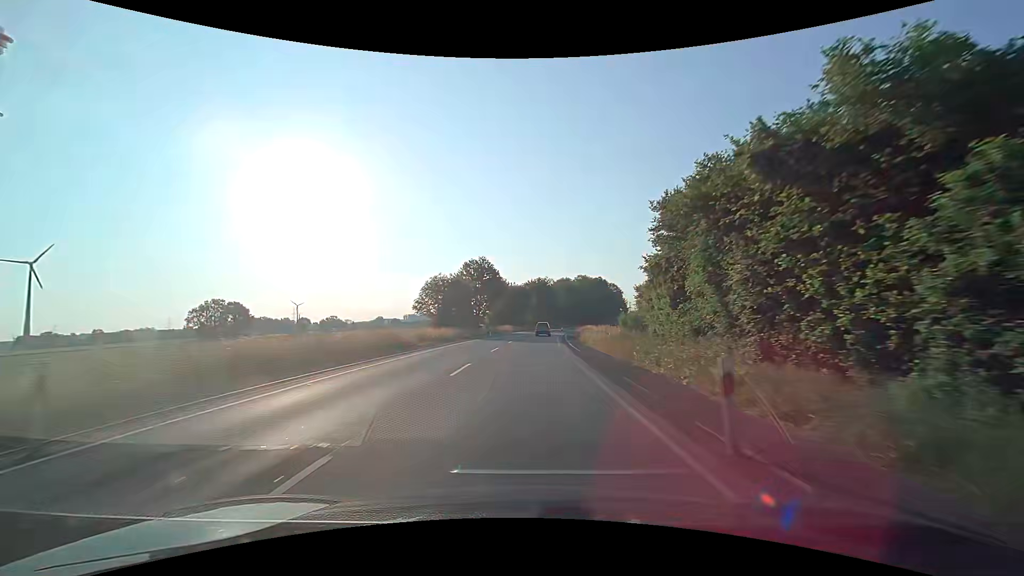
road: secondary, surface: asphalt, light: Day
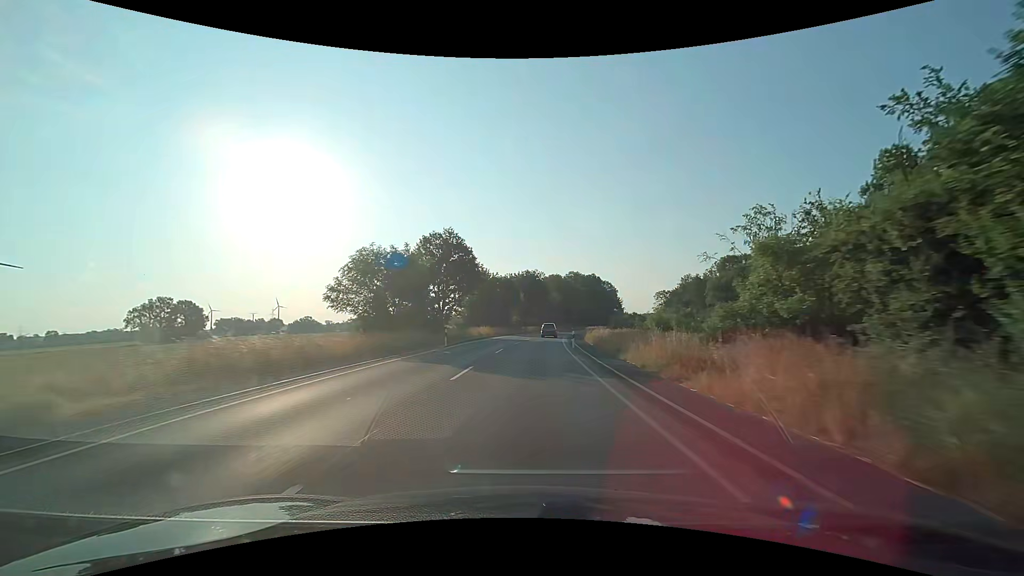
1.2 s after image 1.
(+0.3, +24.7) m; +1°
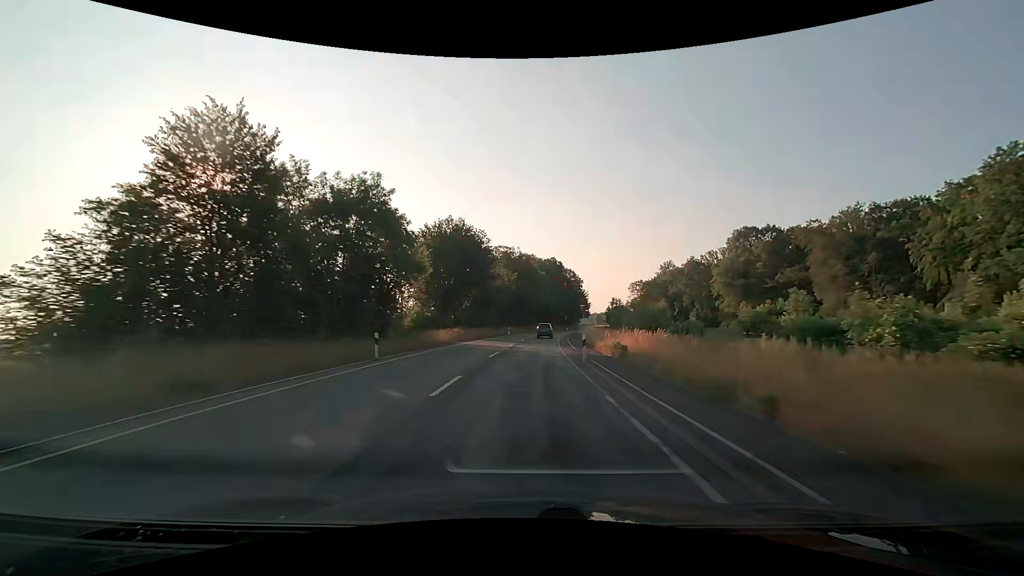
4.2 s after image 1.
(+3.4, +62.0) m; +6°
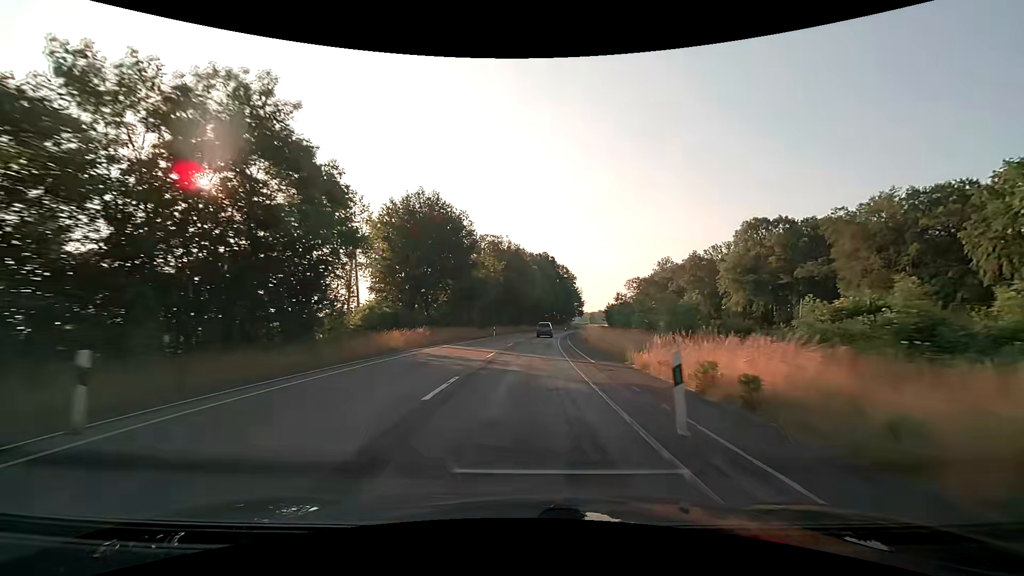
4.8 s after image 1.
(+0.1, +12.5) m; +1°
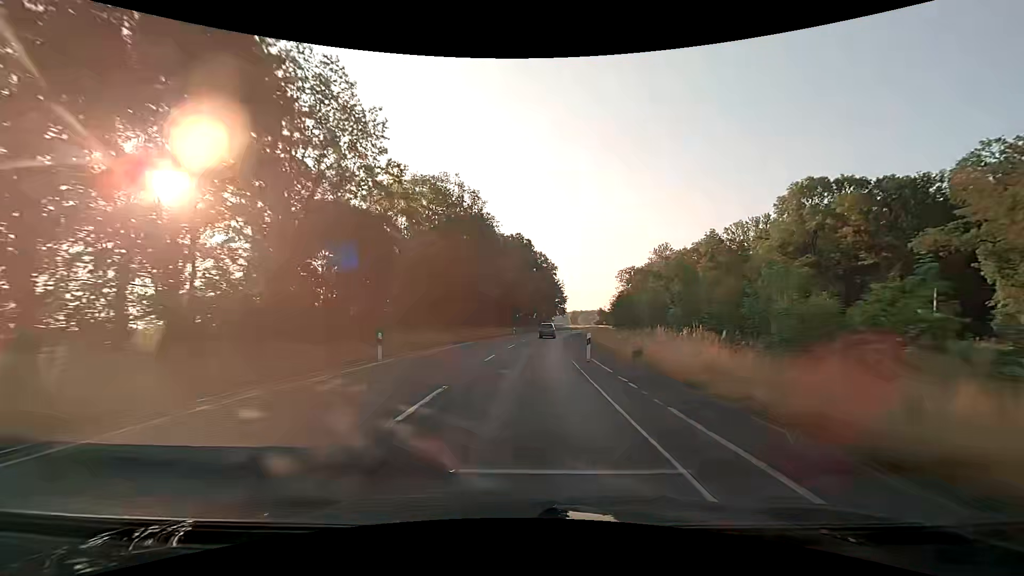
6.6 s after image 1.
(+1.1, +37.4) m; +3°
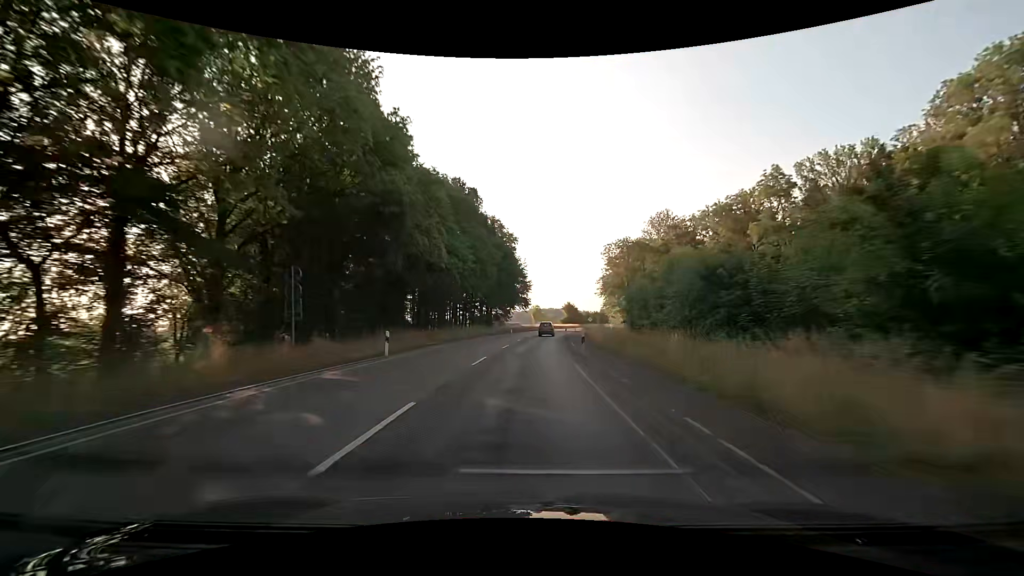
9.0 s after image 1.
(+2.1, +49.9) m; +5°
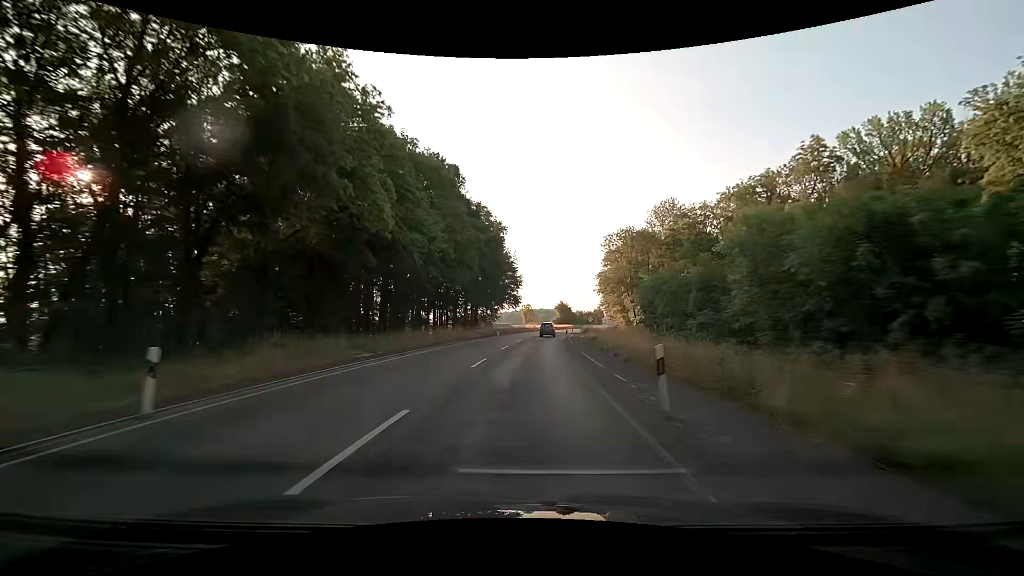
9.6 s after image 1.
(+0.2, +12.5) m; +1°
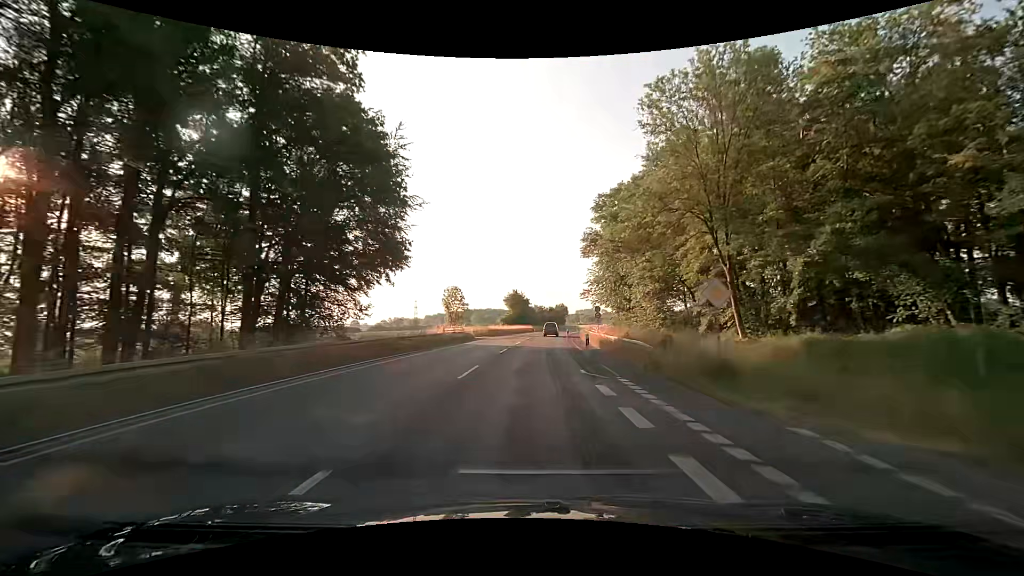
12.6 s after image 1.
(+3.4, +62.4) m; +6°
(0, +10) (0, +20) (+1, +30) (+1, +40) (+2, +50) (+3, +60) (+4, +70) (+6, +80) (+7, +90) (+9, +100) m
